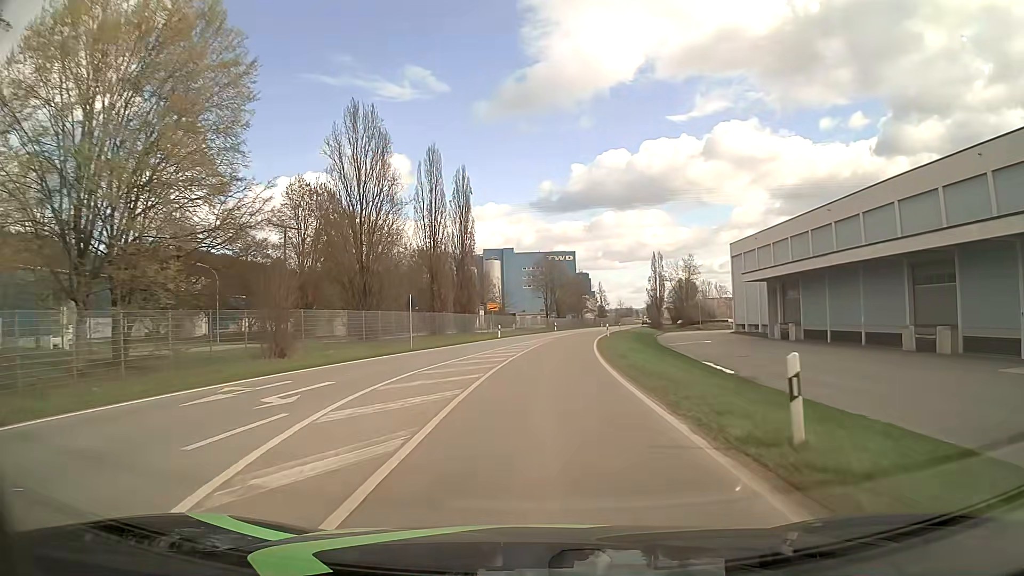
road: secondary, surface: asphalt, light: Day
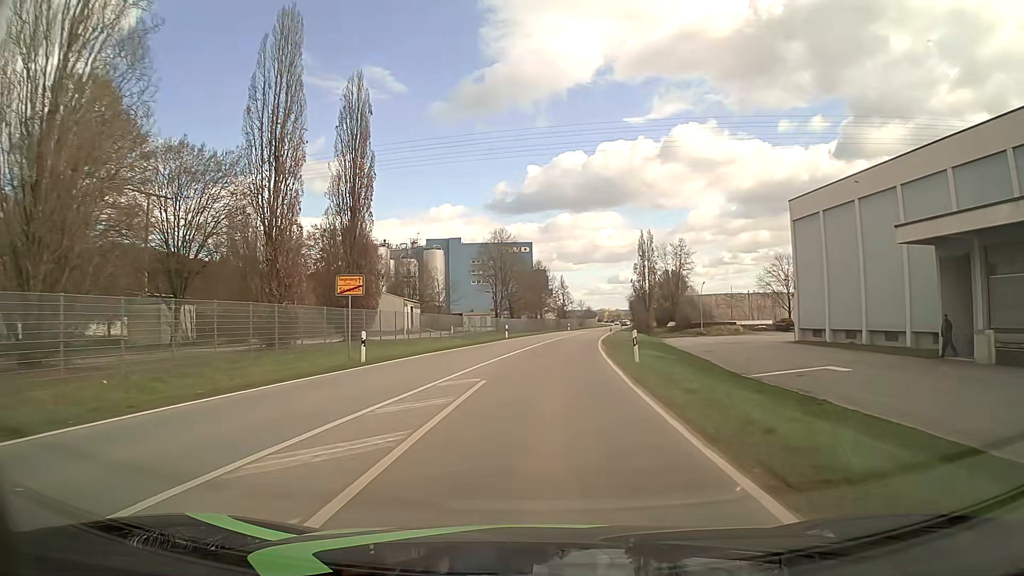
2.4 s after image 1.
(+1.1, +31.8) m; +4°
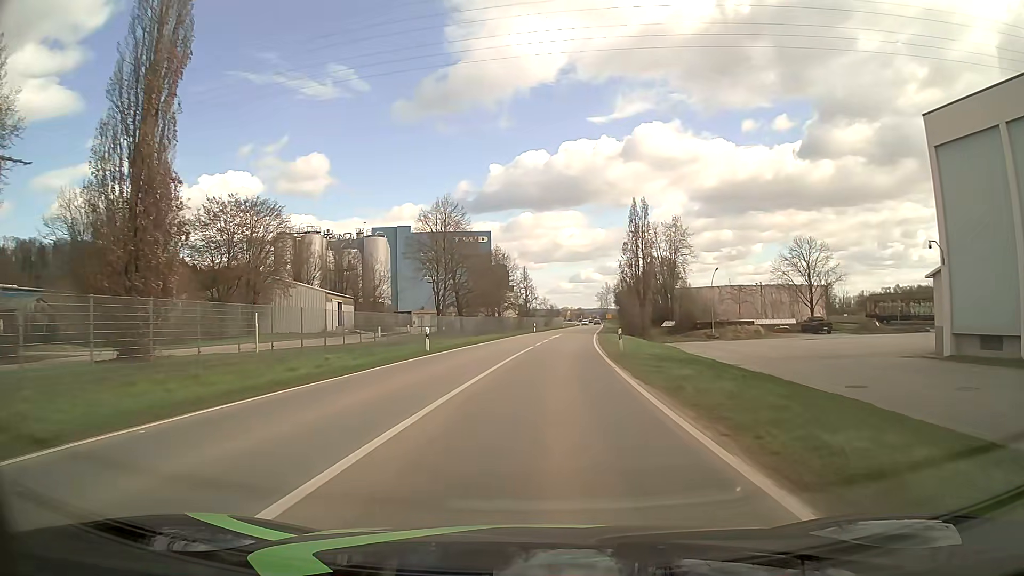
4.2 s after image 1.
(+0.6, +23.8) m; +3°
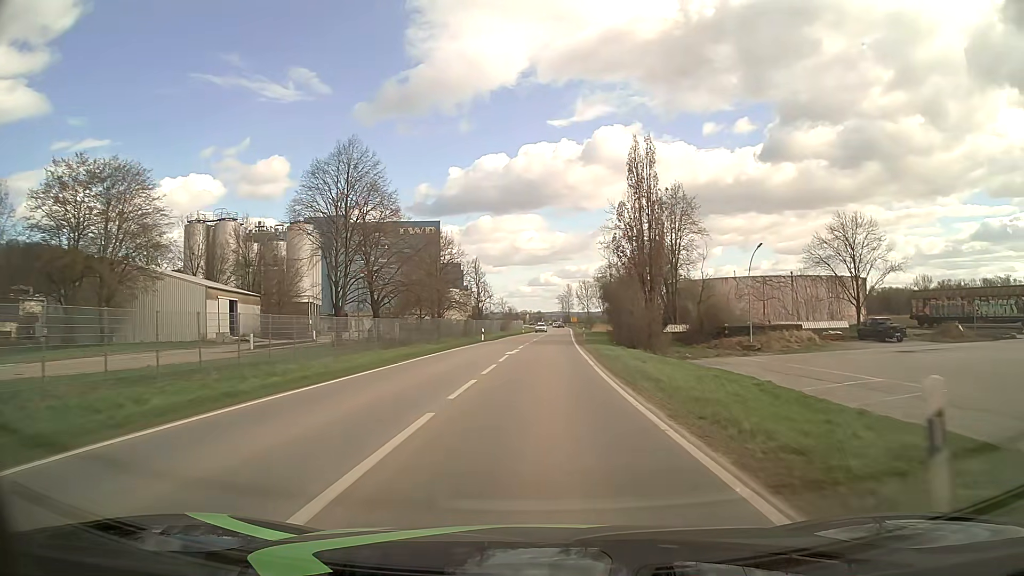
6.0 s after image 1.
(+0.8, +24.4) m; +4°
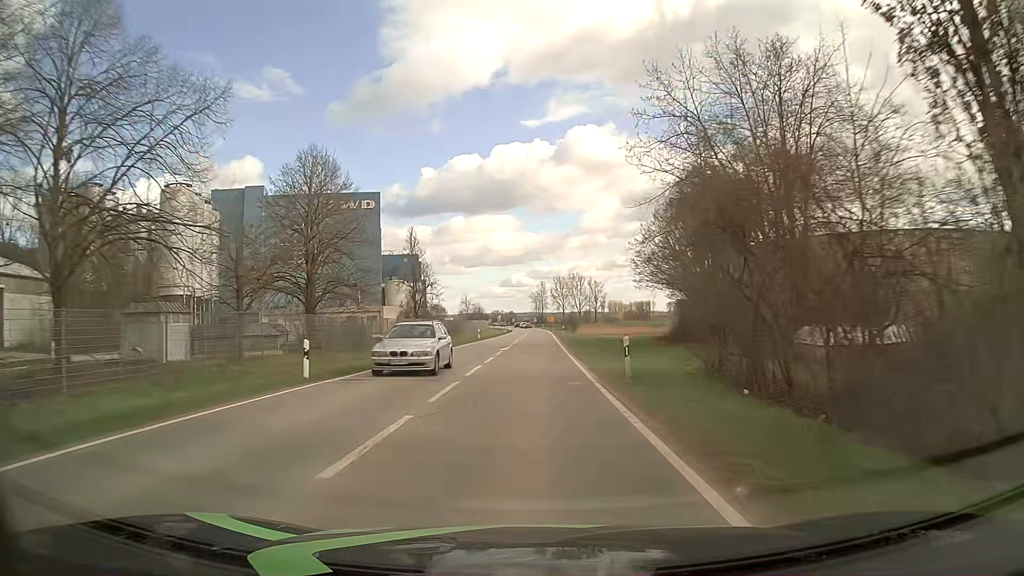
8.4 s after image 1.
(+1.0, +36.7) m; +2°
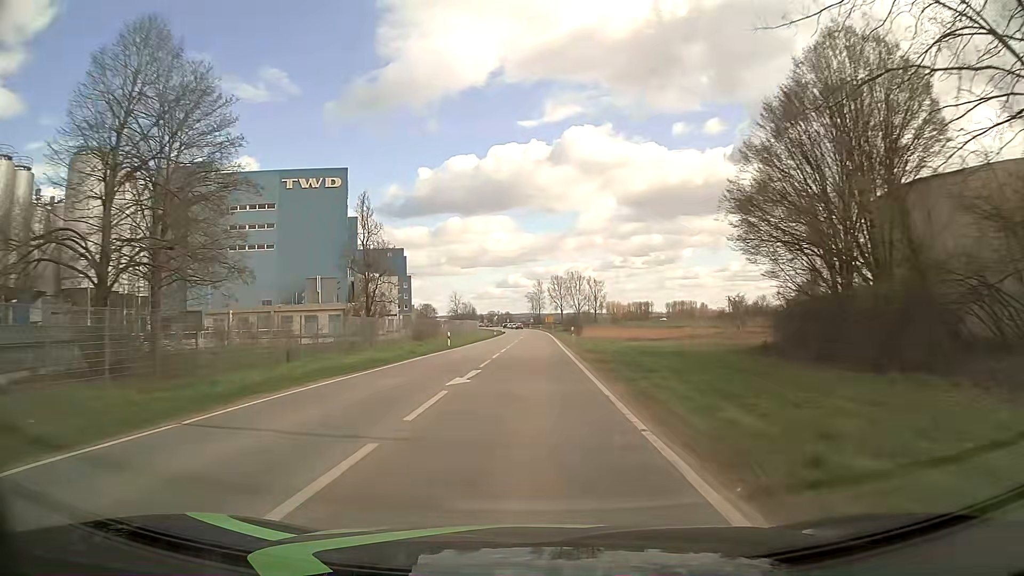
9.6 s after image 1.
(0.0, +20.4) m; +1°
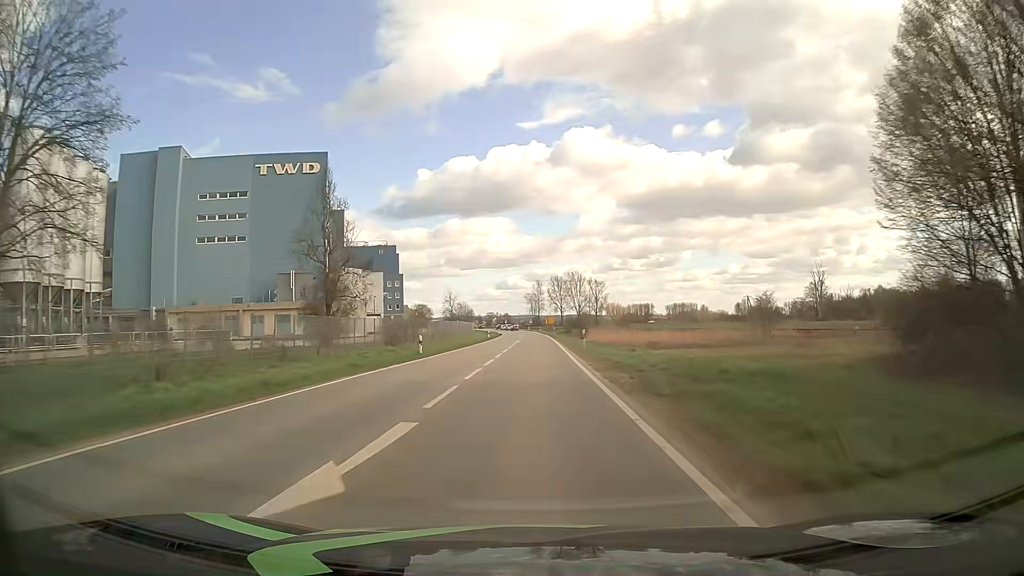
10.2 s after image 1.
(0.0, +10.7) m; 0°
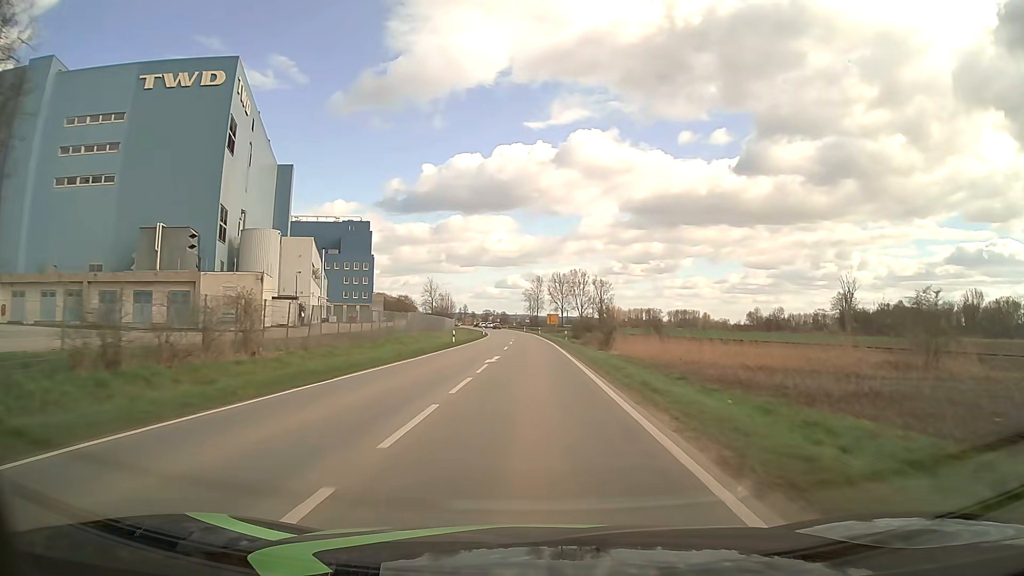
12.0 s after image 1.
(-0.1, +33.9) m; 0°
(0, +10) (0, +20) (0, +30) (0, +40) (0, +50) (0, +60) (-1, +70) (-1, +80) (-1, +90) (-2, +100) m
